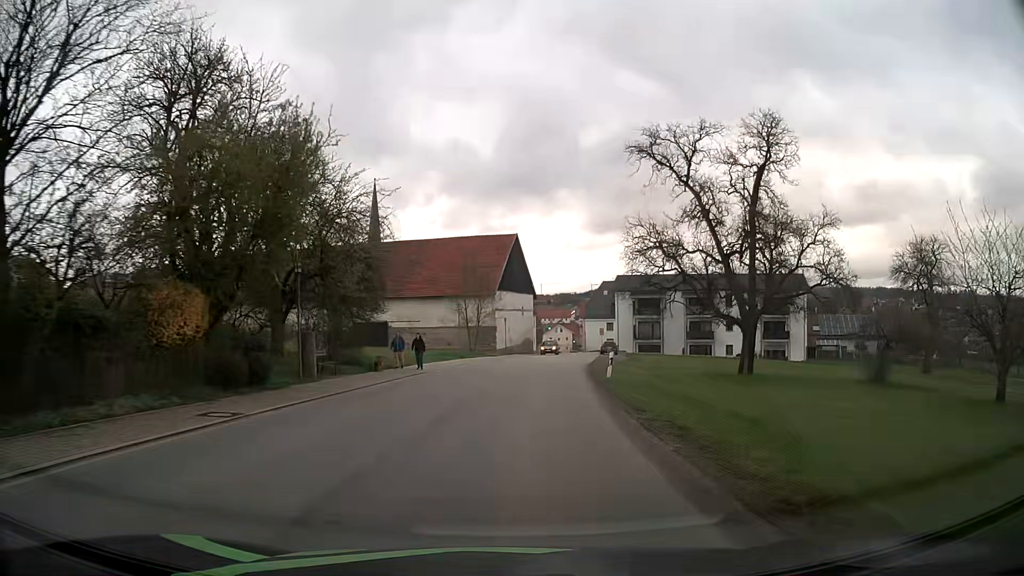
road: tertiary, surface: asphalt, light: Day
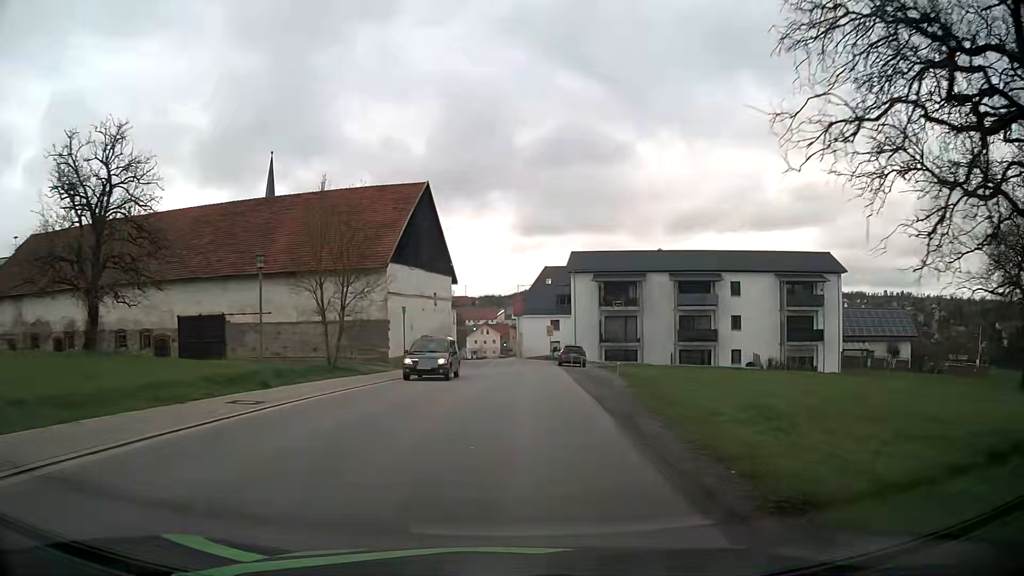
(+1.4, +27.4) m; +6°
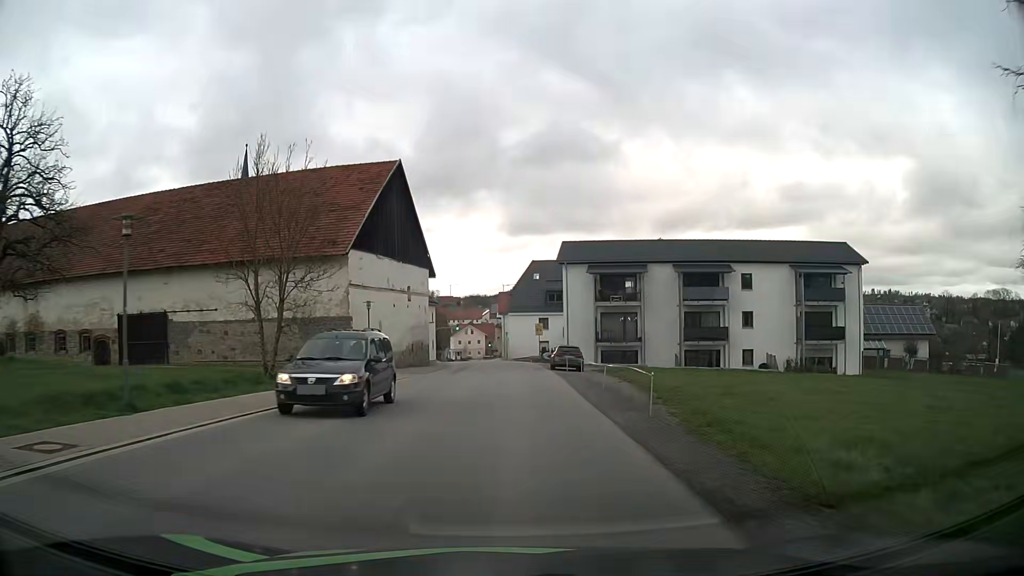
(+0.1, +6.7) m; +1°
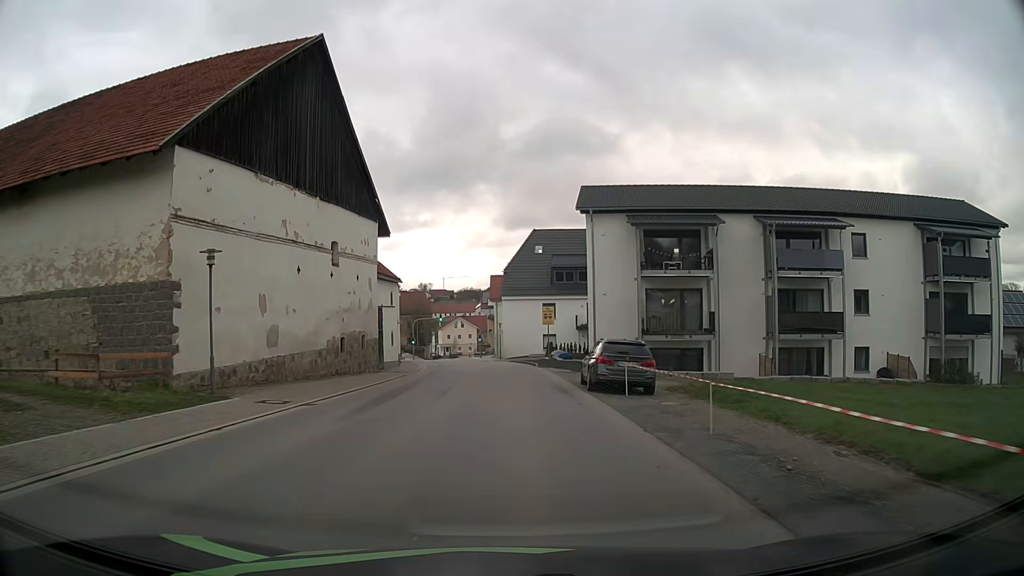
(+0.4, +19.6) m; +1°
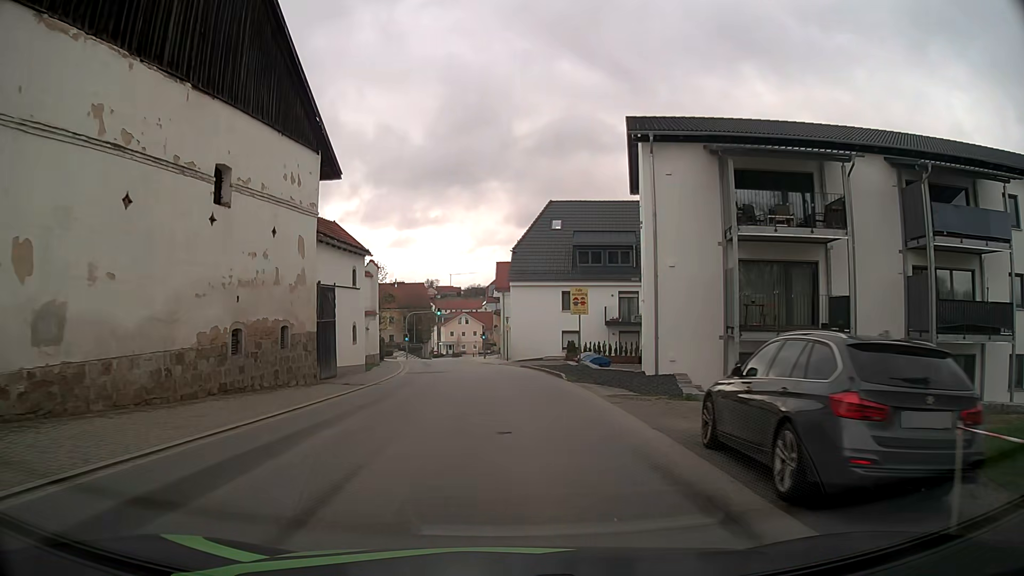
(0.0, +12.8) m; -1°
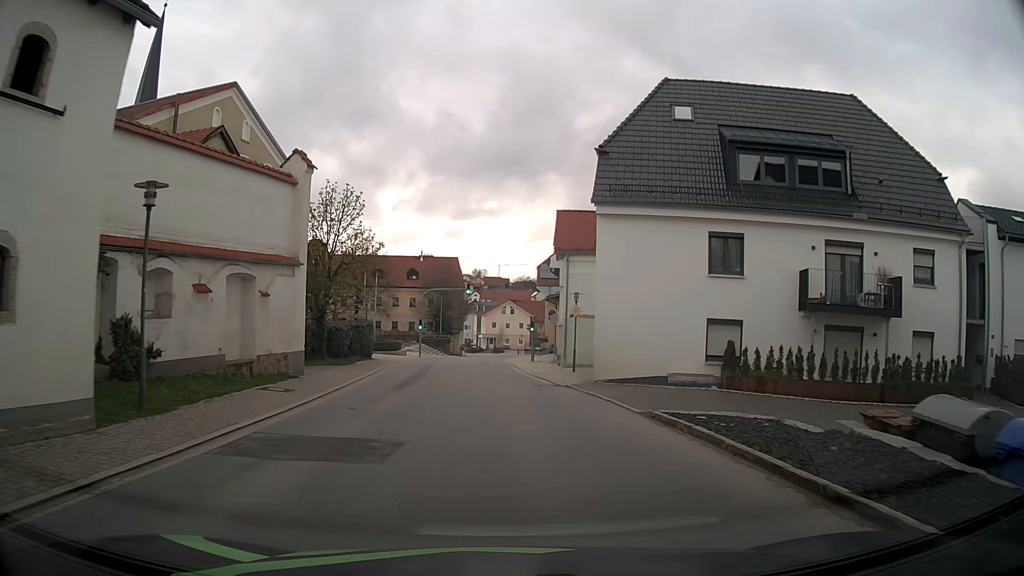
(-0.7, +25.2) m; -4°
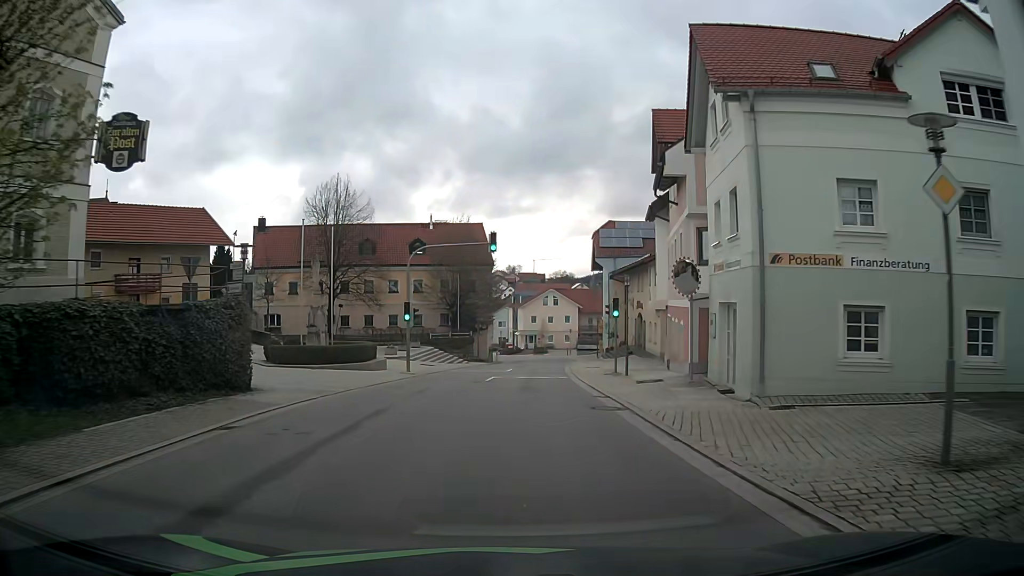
(-1.0, +26.0) m; -3°
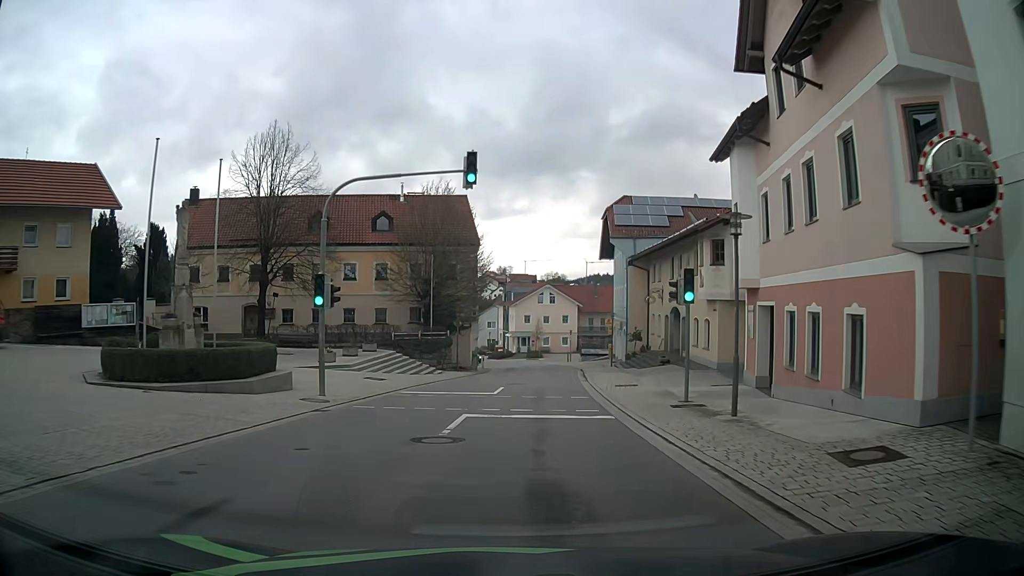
(+0.1, +13.2) m; +1°
(0, +10) (+1, +20) (+1, +30) (+2, +40) (+3, +50) (+3, +60) (+1, +70) (-1, +79) (-4, +89) (-8, +98) m
